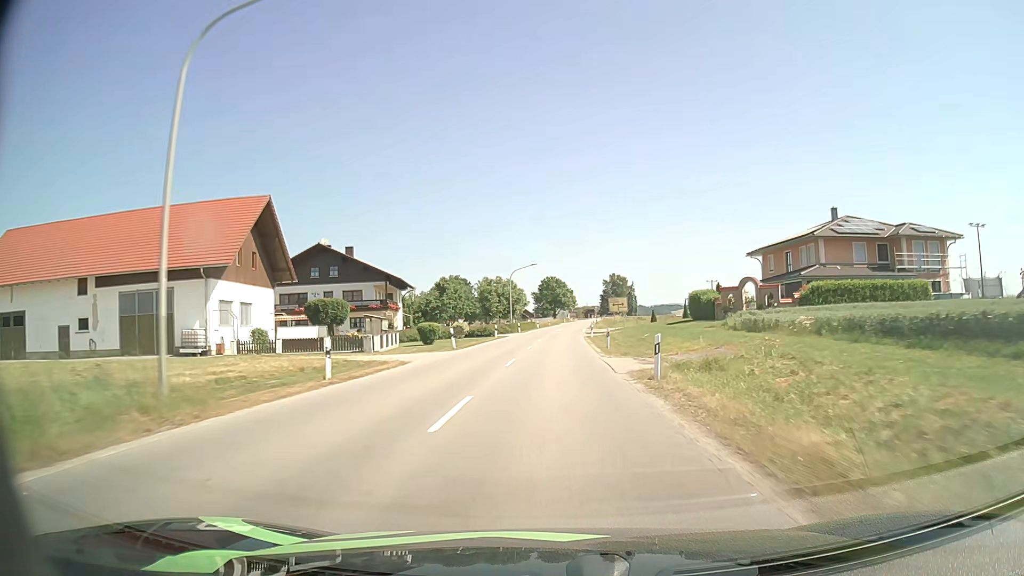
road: secondary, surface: asphalt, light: Day
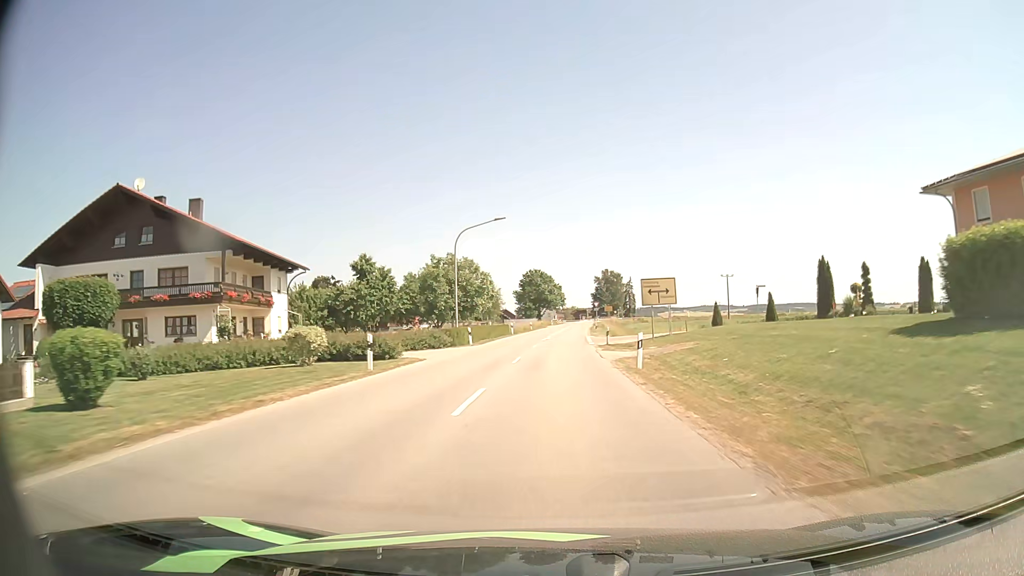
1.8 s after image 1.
(+0.4, +34.5) m; +1°
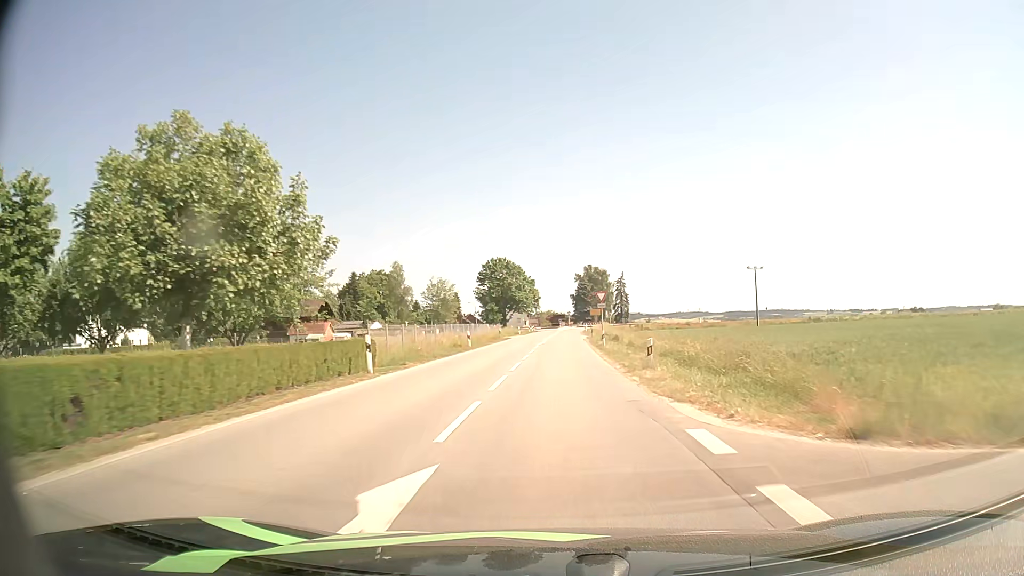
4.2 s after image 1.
(+0.8, +44.0) m; +2°
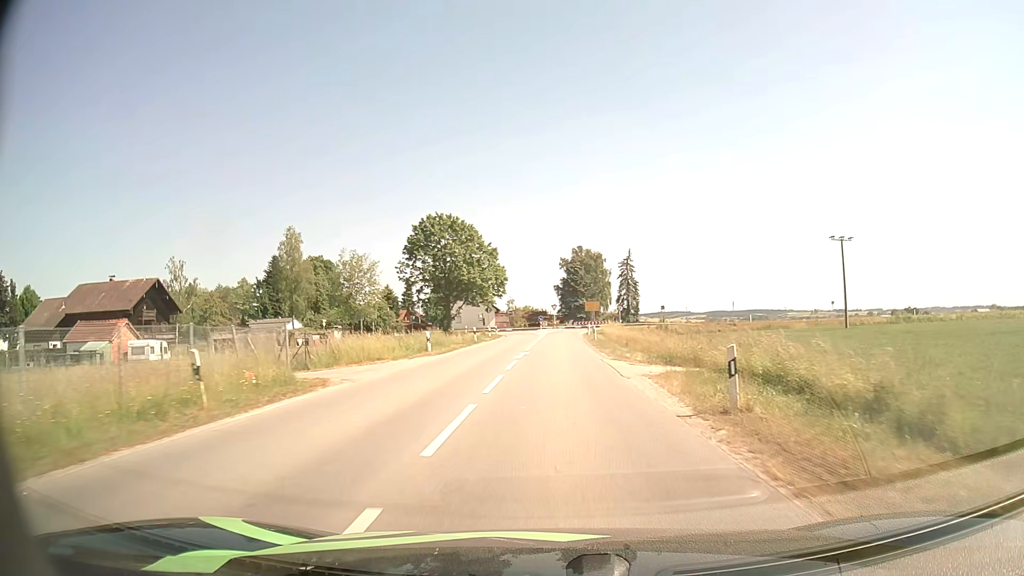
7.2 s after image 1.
(+0.7, +48.2) m; +2°
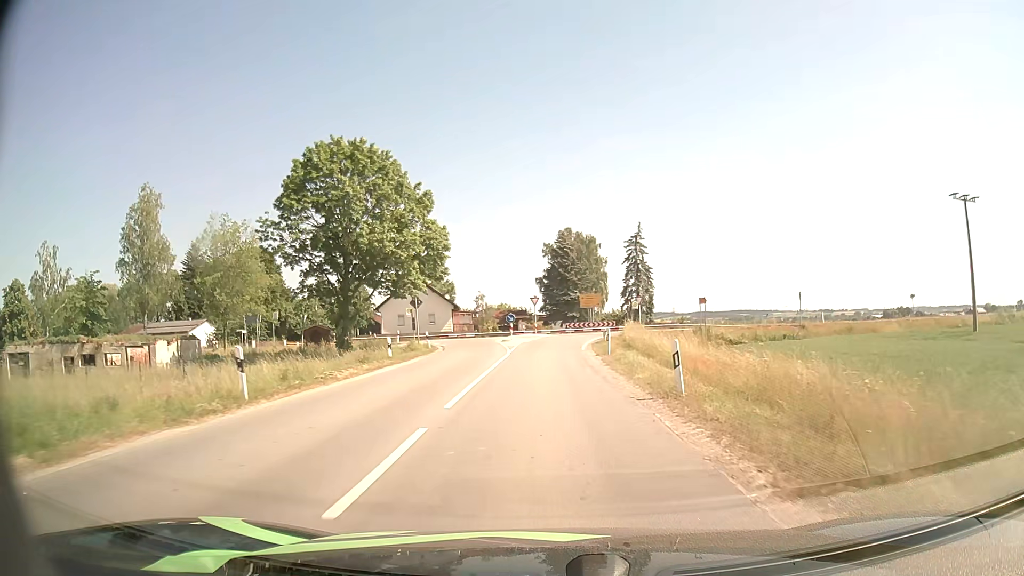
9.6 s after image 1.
(+0.5, +31.8) m; +1°
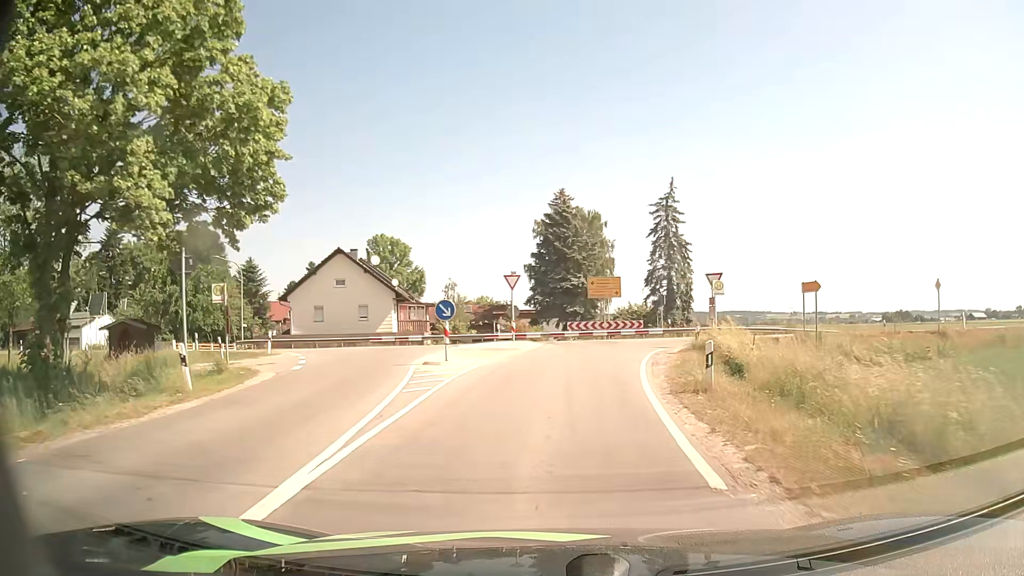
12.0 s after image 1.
(+0.2, +25.8) m; +1°
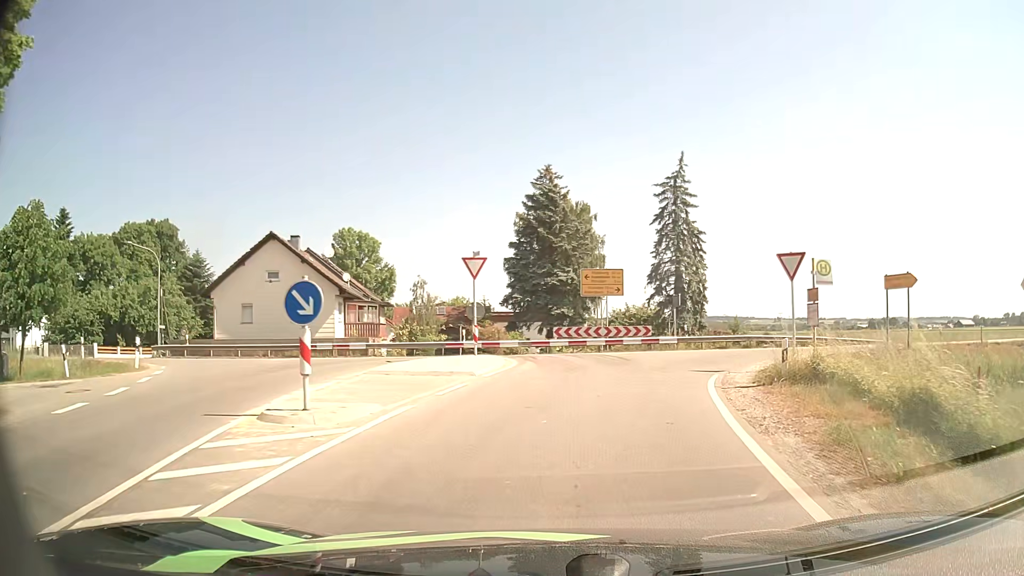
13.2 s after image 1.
(+0.1, +10.3) m; +1°
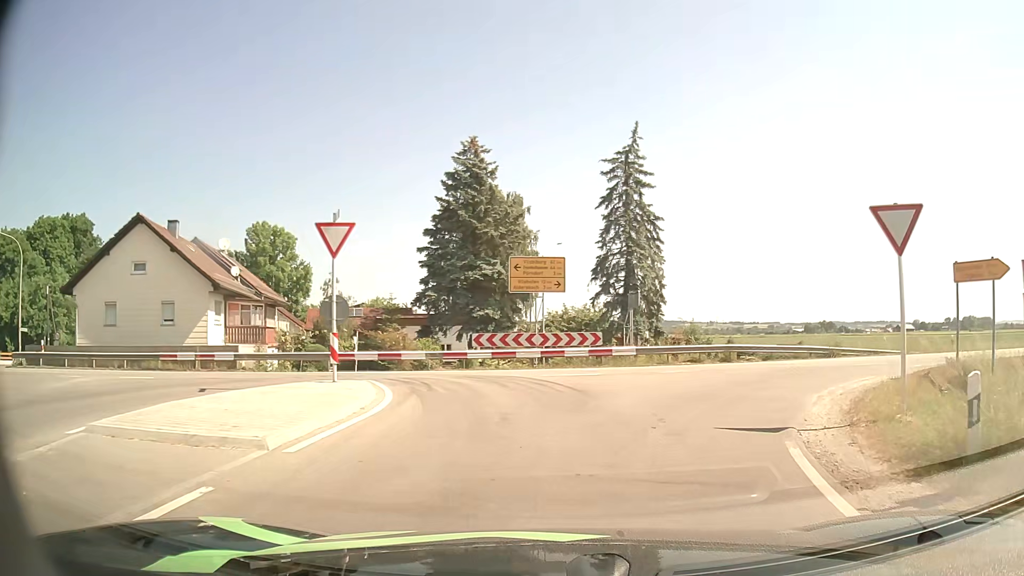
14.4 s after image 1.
(+0.3, +8.3) m; +6°
(+1, +10) (+7, +18) (+16, +22) (+26, +25) (+36, +27) (+45, +30) (+55, +32) (+65, +35) (+74, +37) (+84, +40) m
